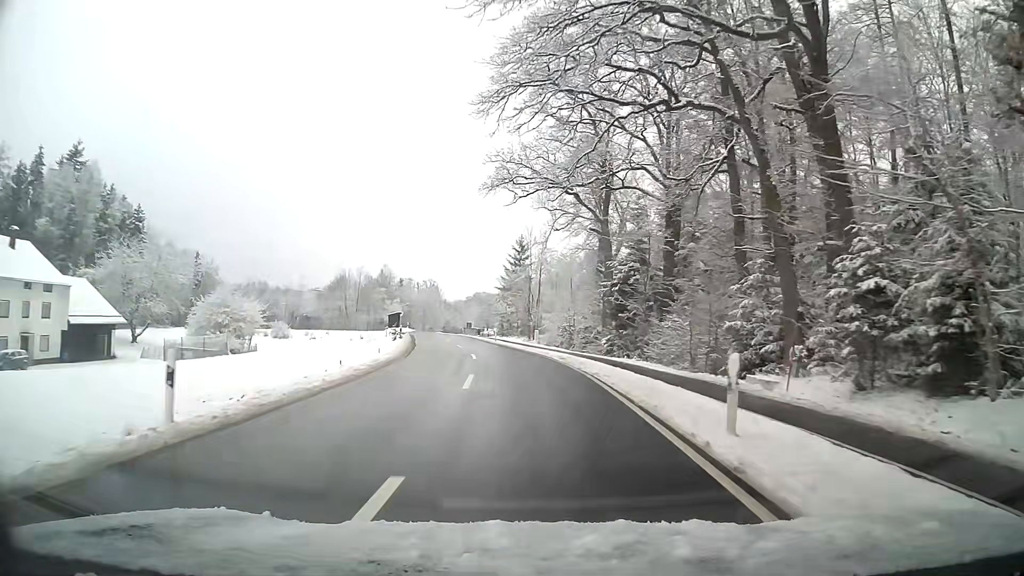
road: tertiary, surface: asphalt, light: Day
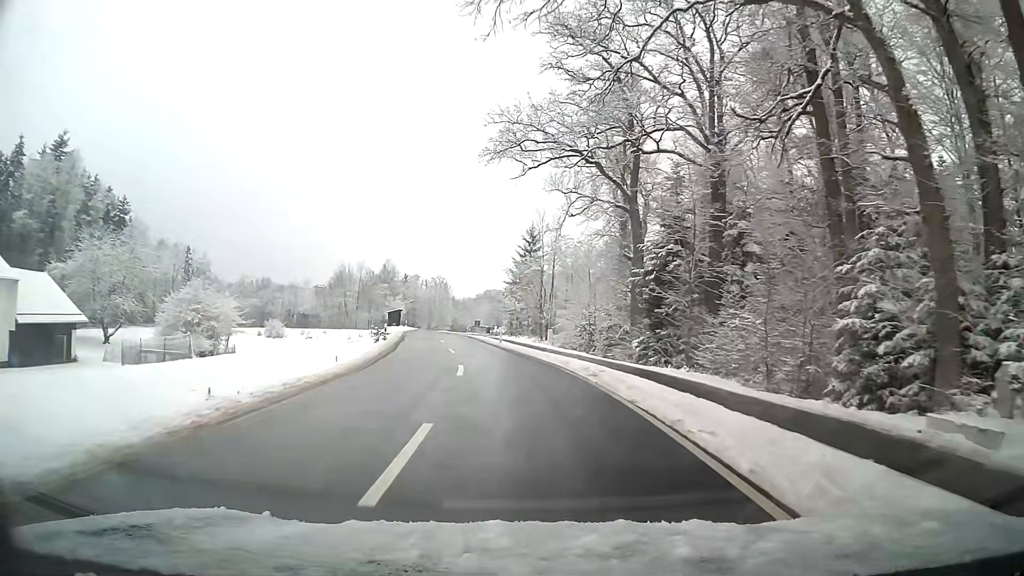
(-0.1, +9.0) m; -1°
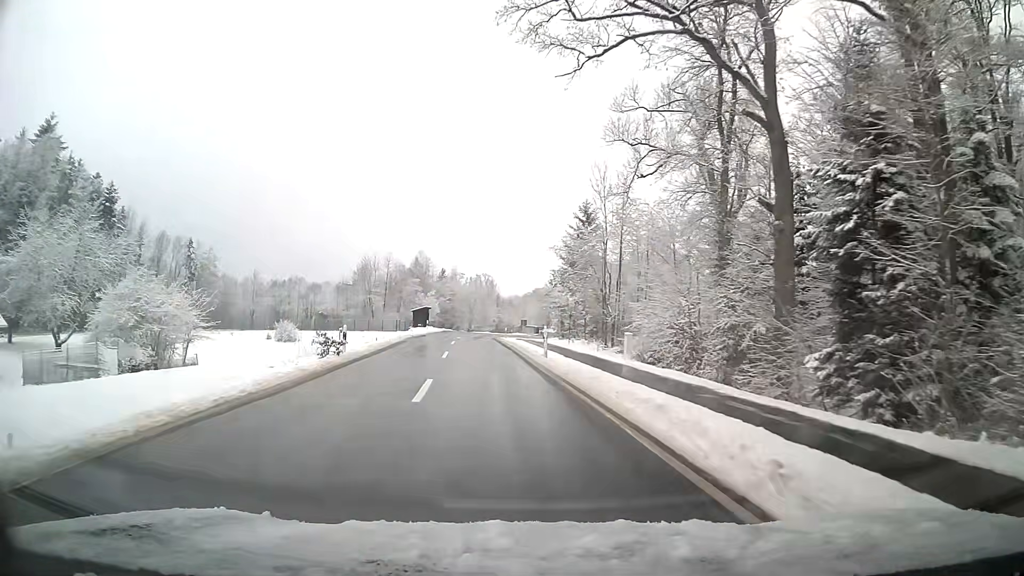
(-0.7, +18.0) m; -5°
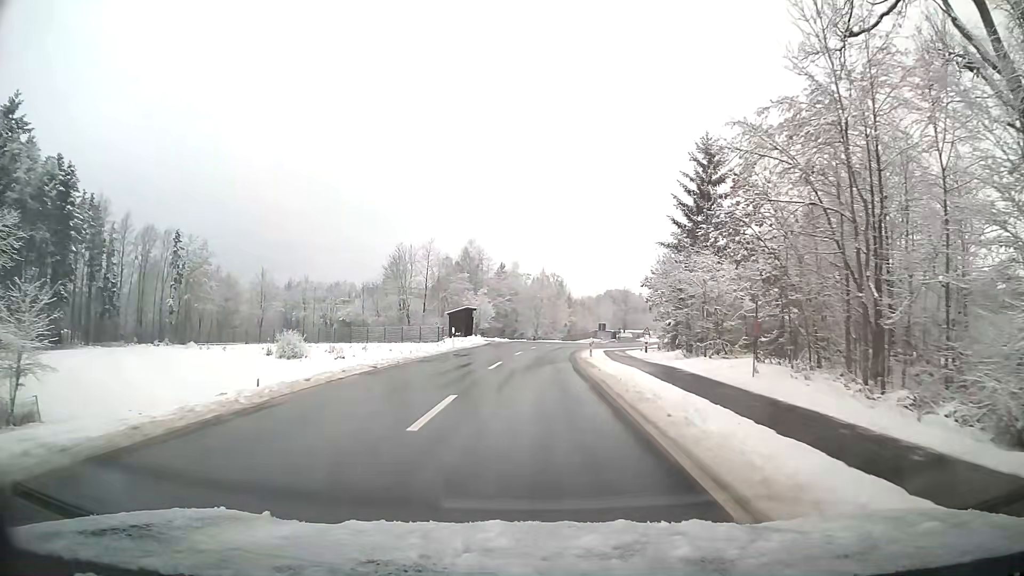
(-1.3, +27.1) m; -4°
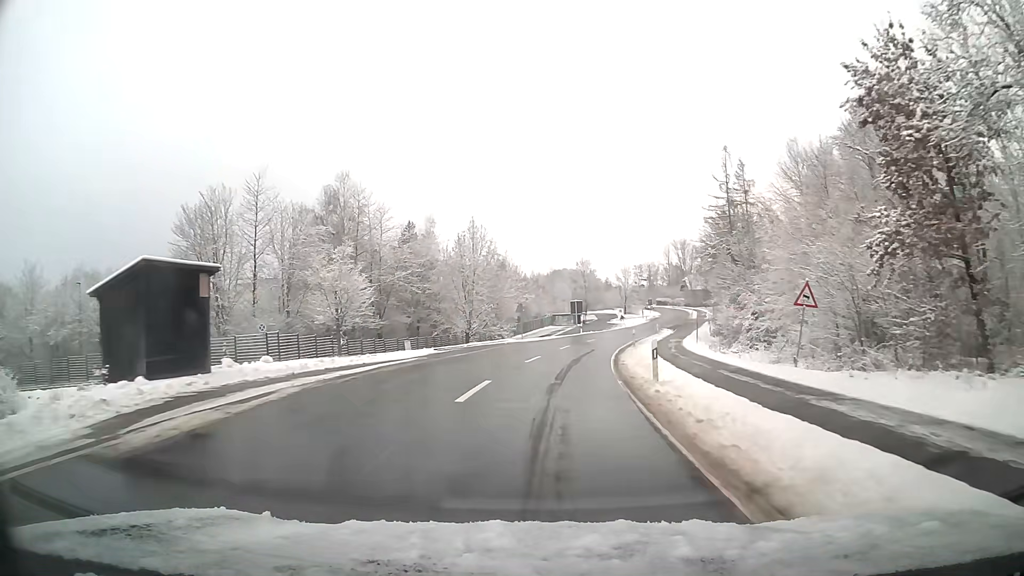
(+1.4, +45.4) m; +5°
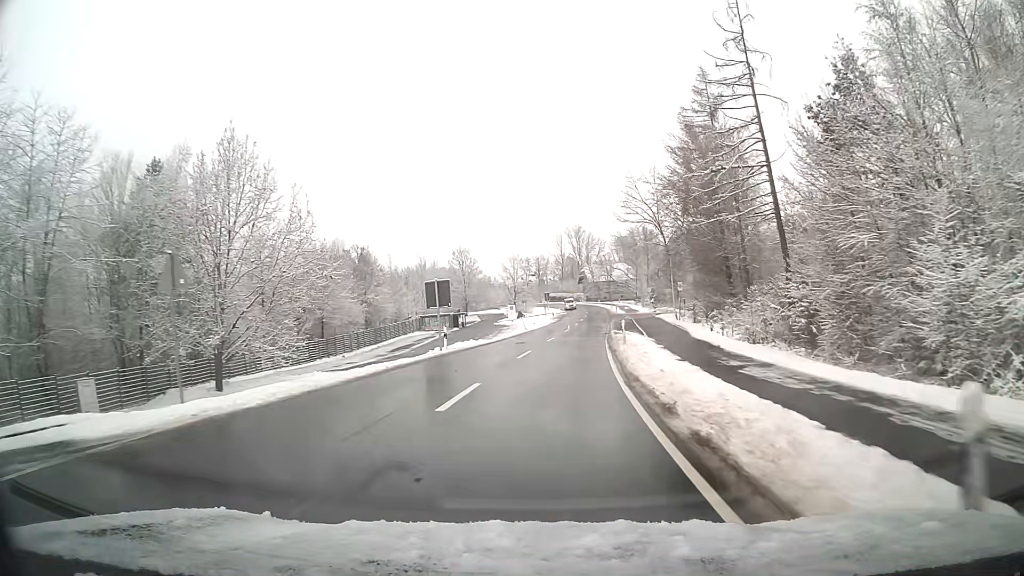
(+3.1, +36.8) m; +10°
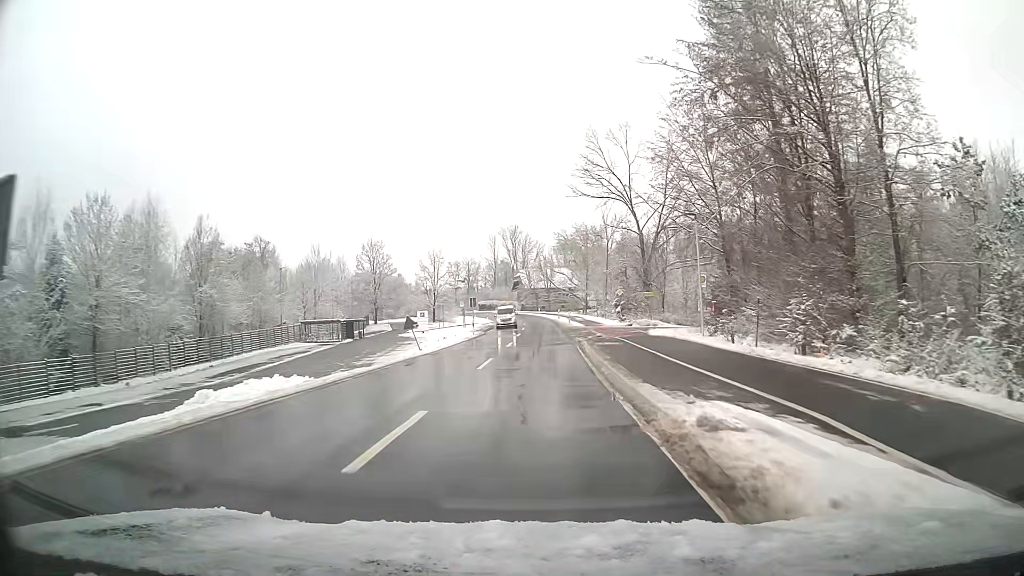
(+1.3, +27.8) m; +5°
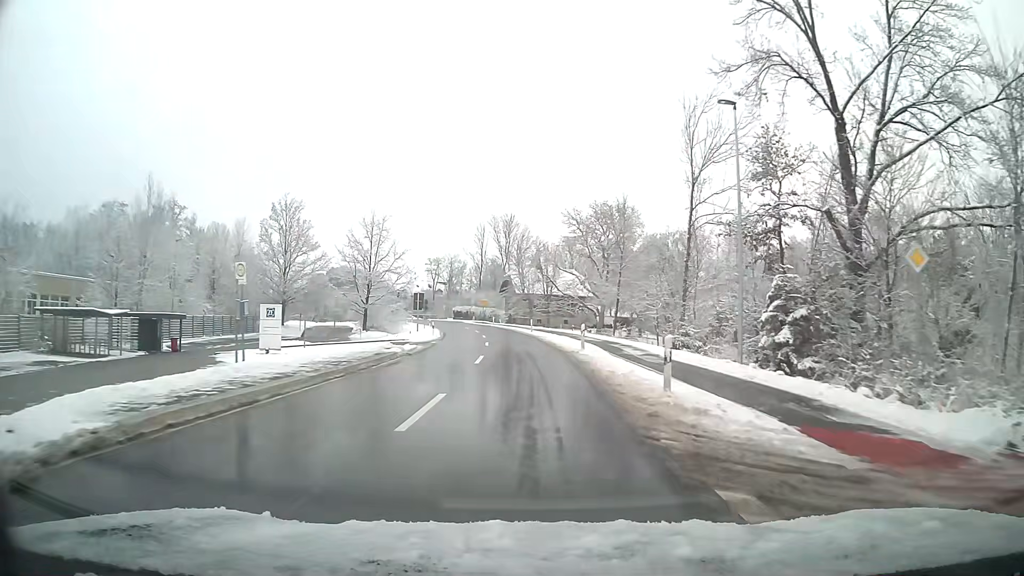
(+0.3, +45.8) m; 0°
